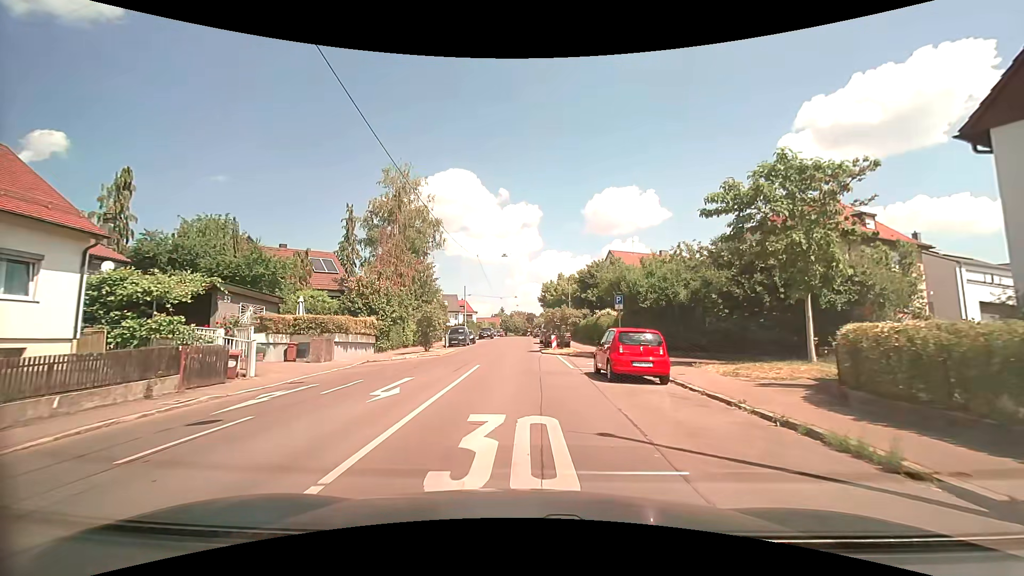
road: tertiary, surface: asphalt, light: Day
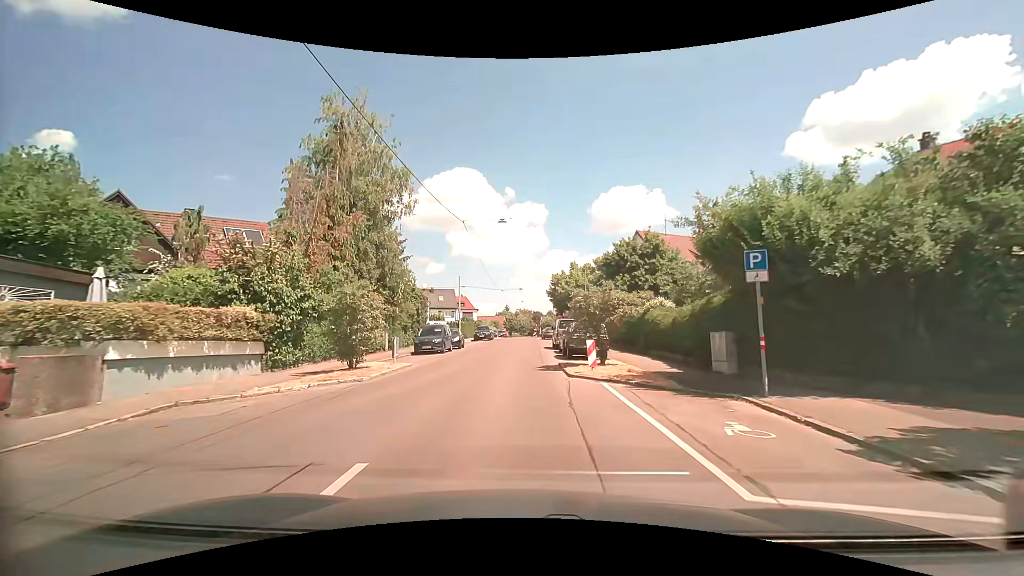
(-0.1, +14.0) m; -1°
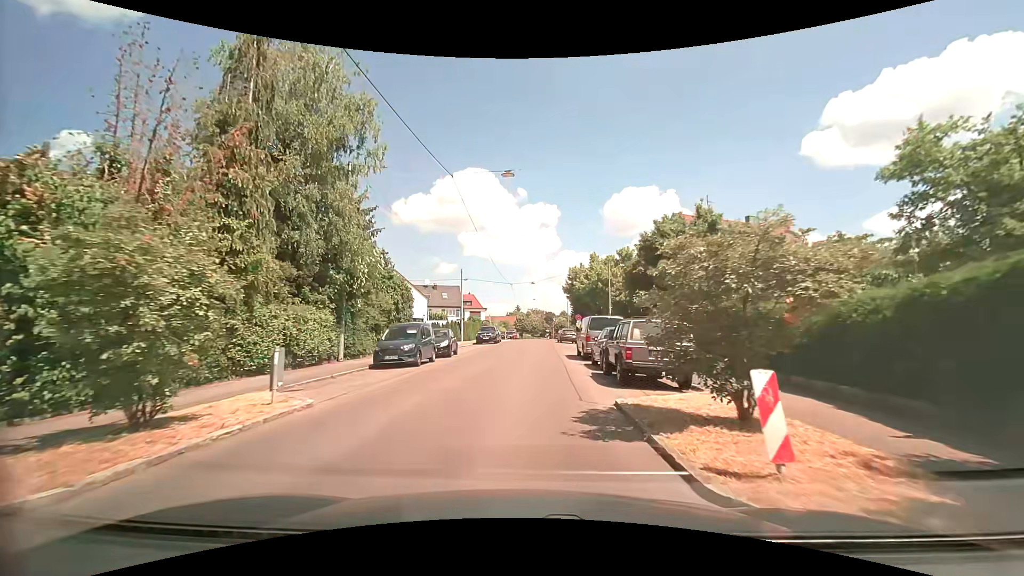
(-0.1, +9.6) m; -1°
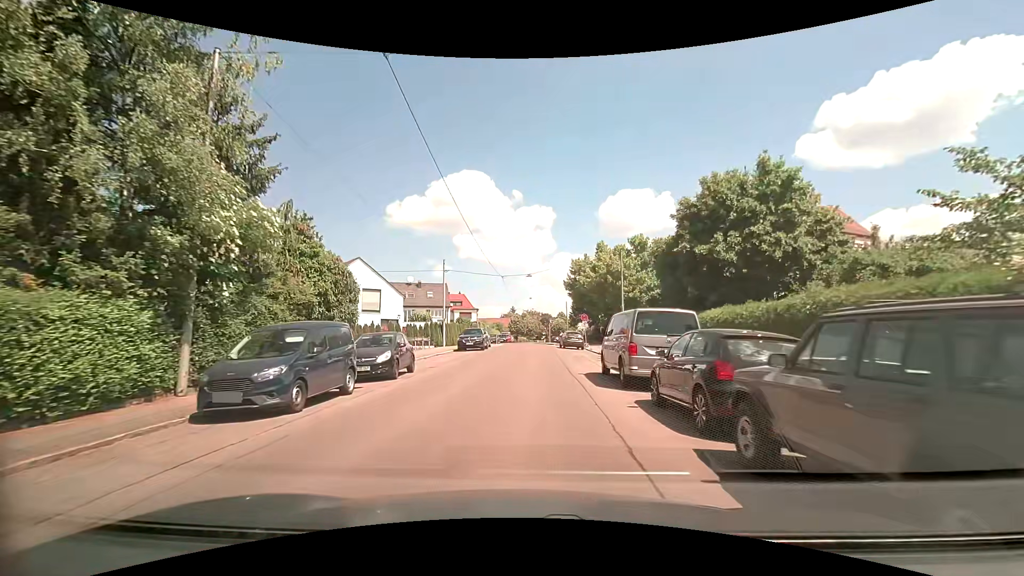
(0.0, +9.8) m; +1°
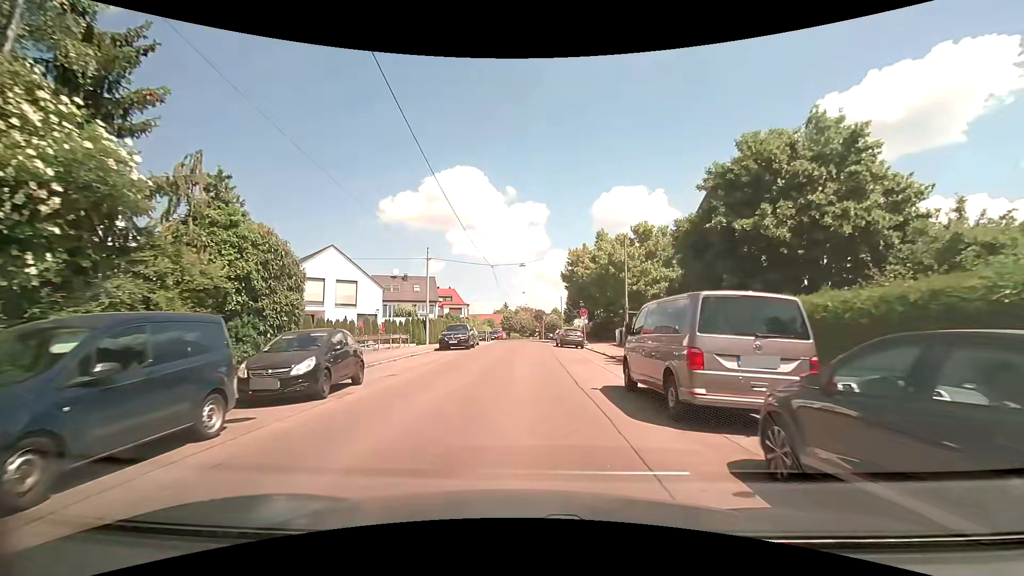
(0.0, +4.9) m; 0°
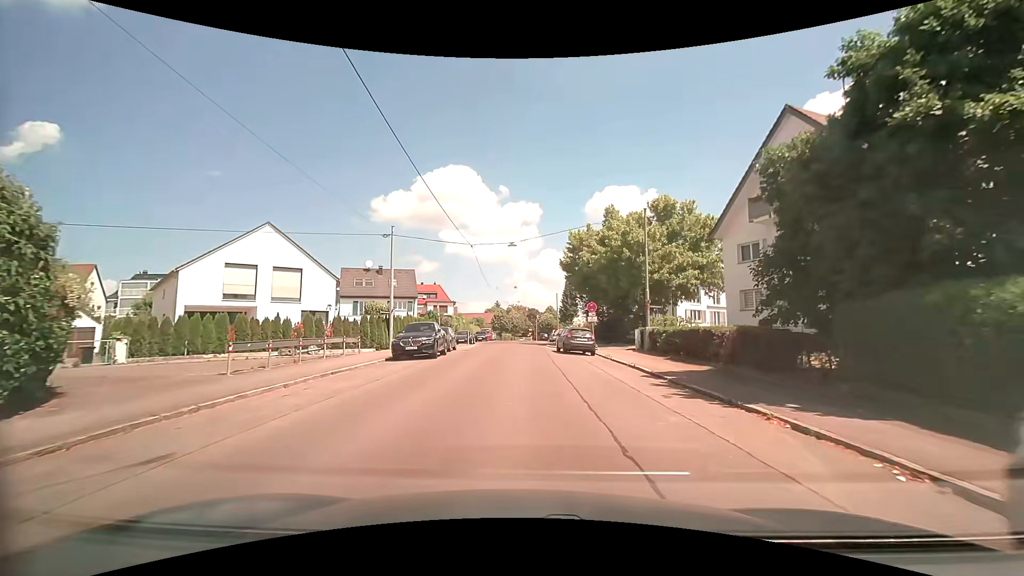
(+0.1, +9.5) m; +1°
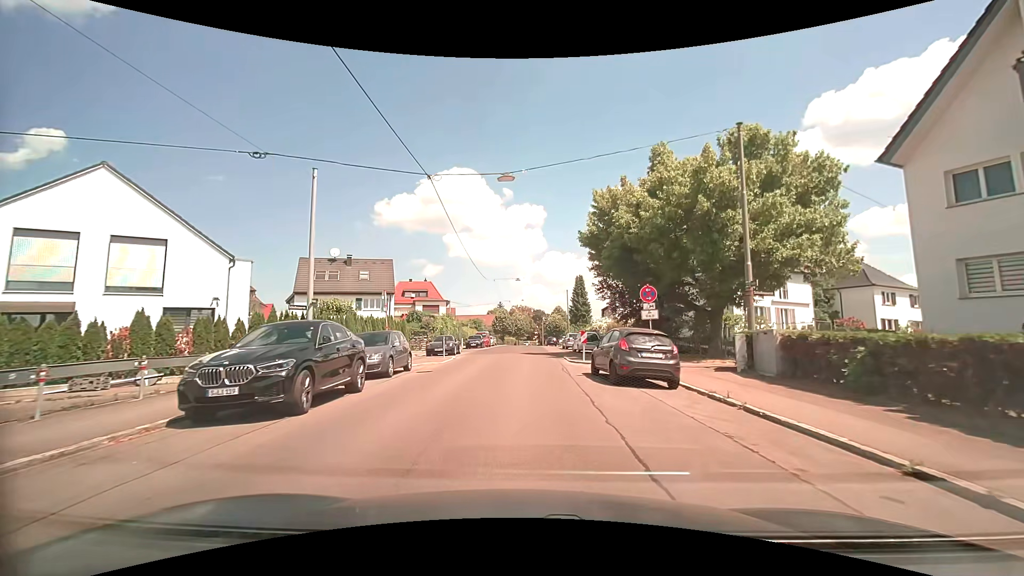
(-0.1, +13.7) m; -1°
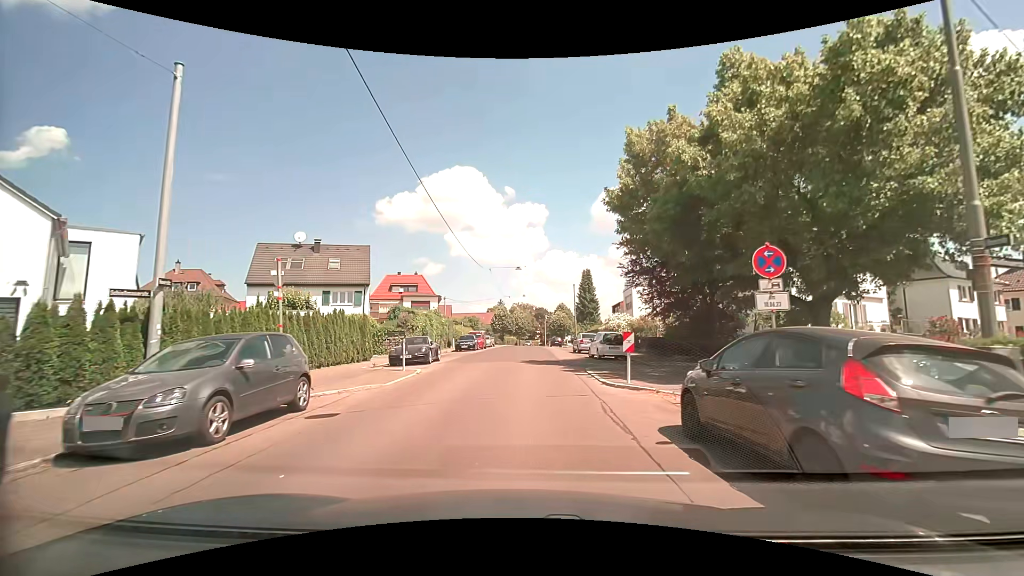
(0.0, +8.8) m; 0°
